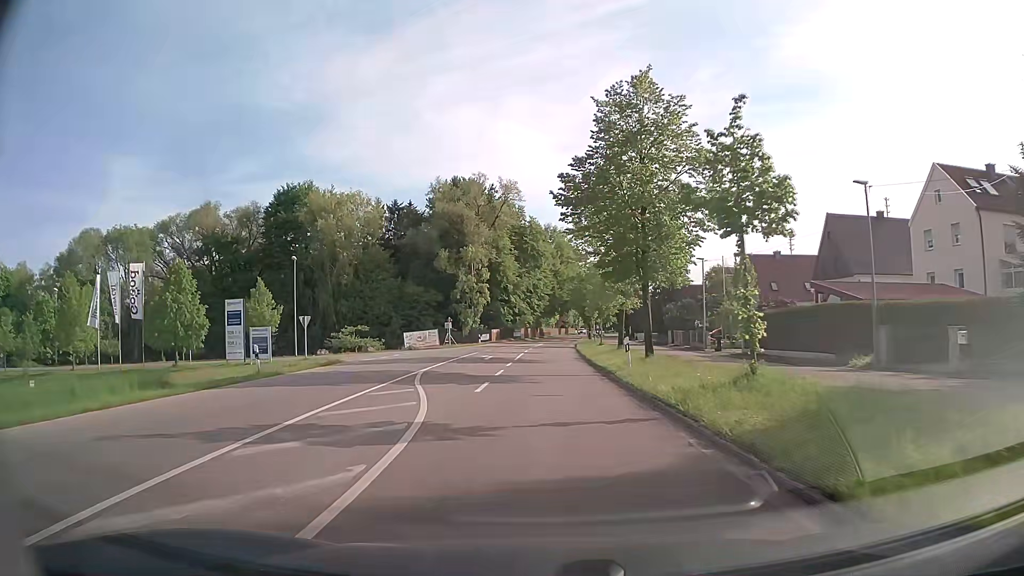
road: secondary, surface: asphalt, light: Day
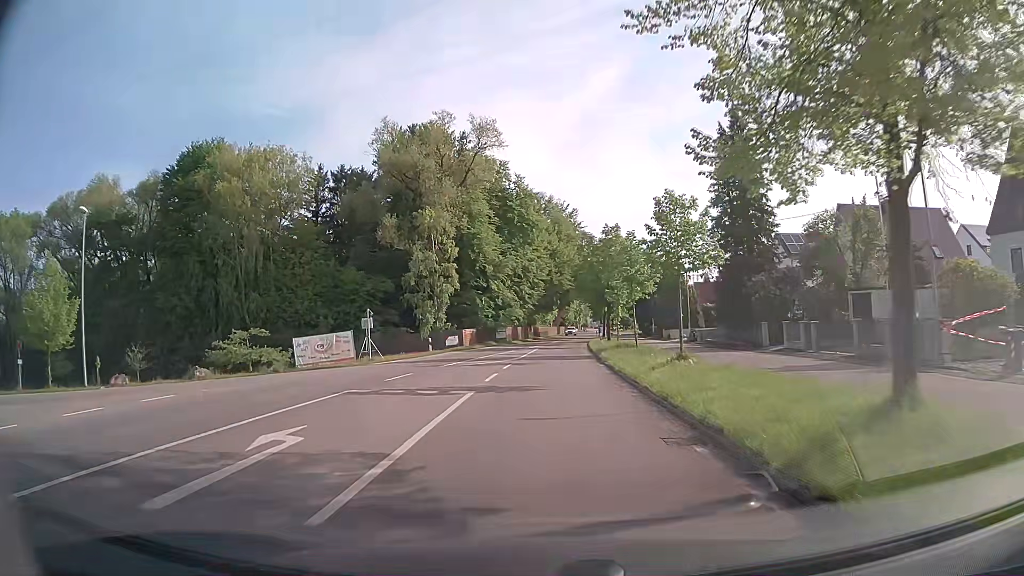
(+0.1, +29.0) m; 0°
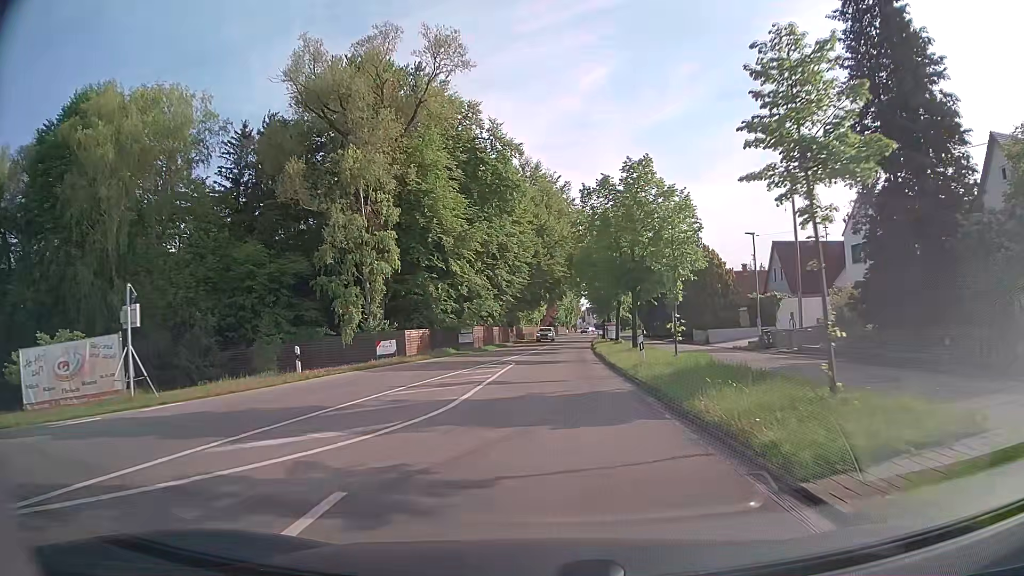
(+0.2, +21.8) m; +1°
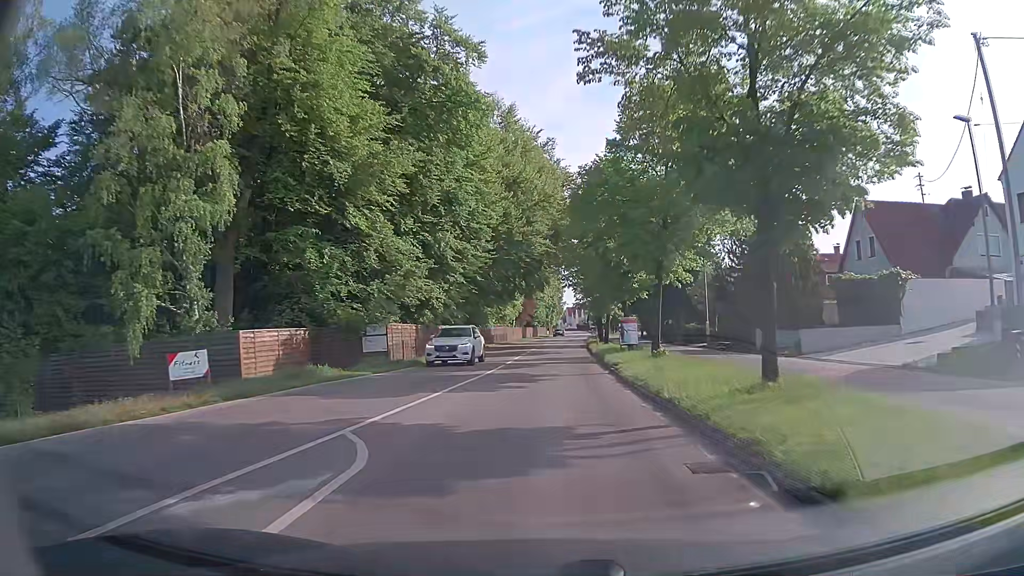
(+0.3, +21.8) m; +2°
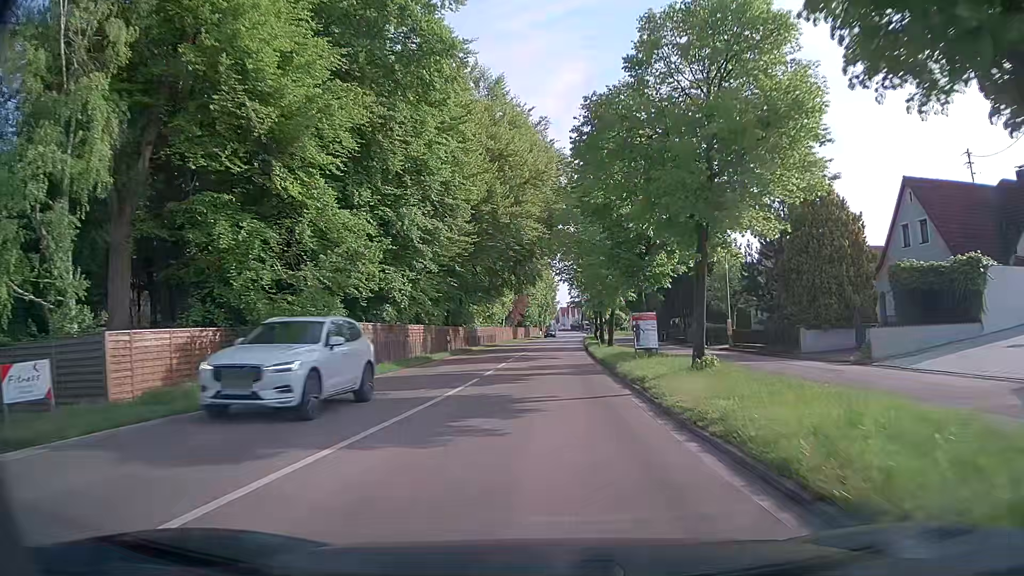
(0.0, +7.3) m; 0°
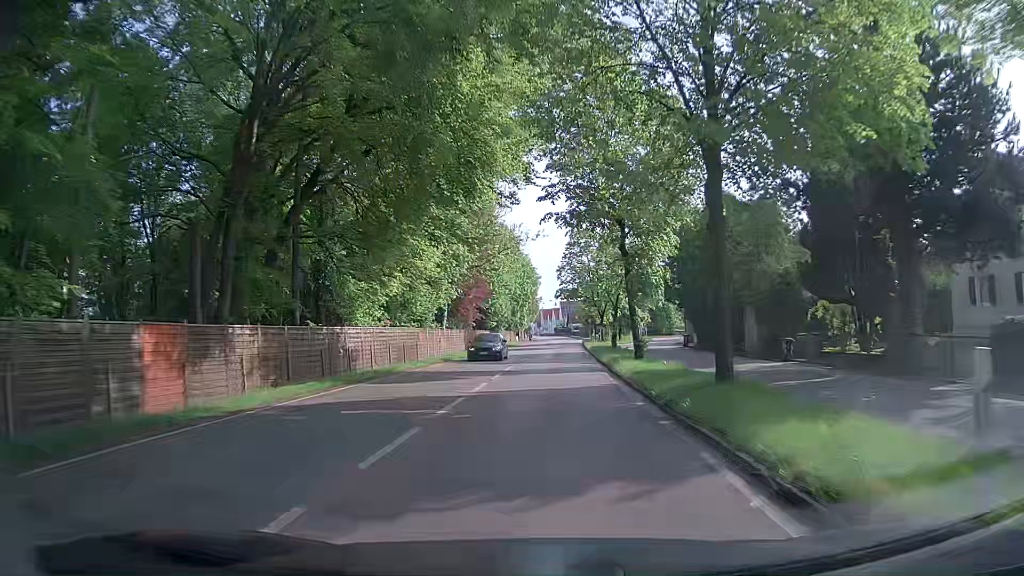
(+0.6, +36.5) m; +1°
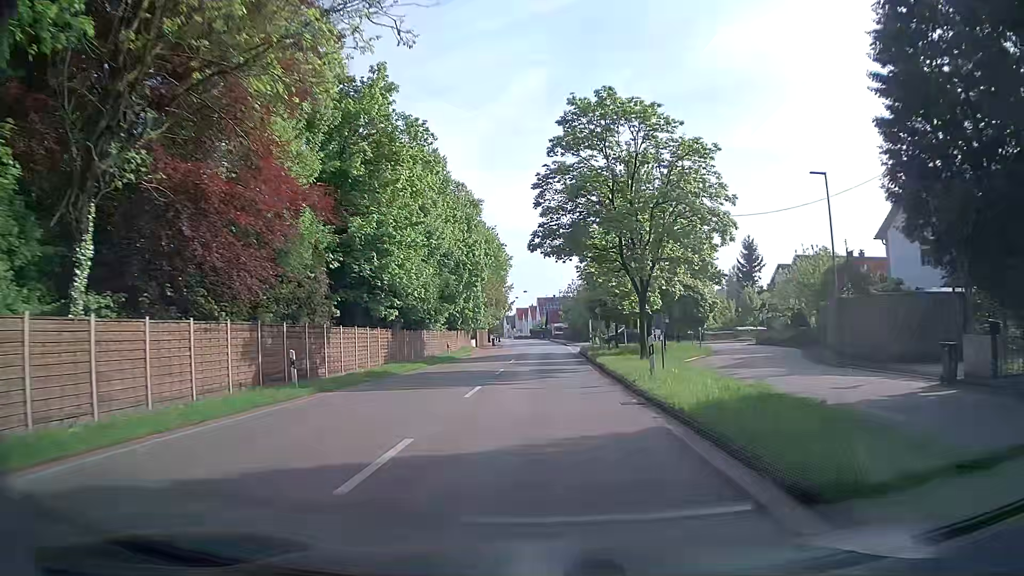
(+1.0, +37.1) m; +3°
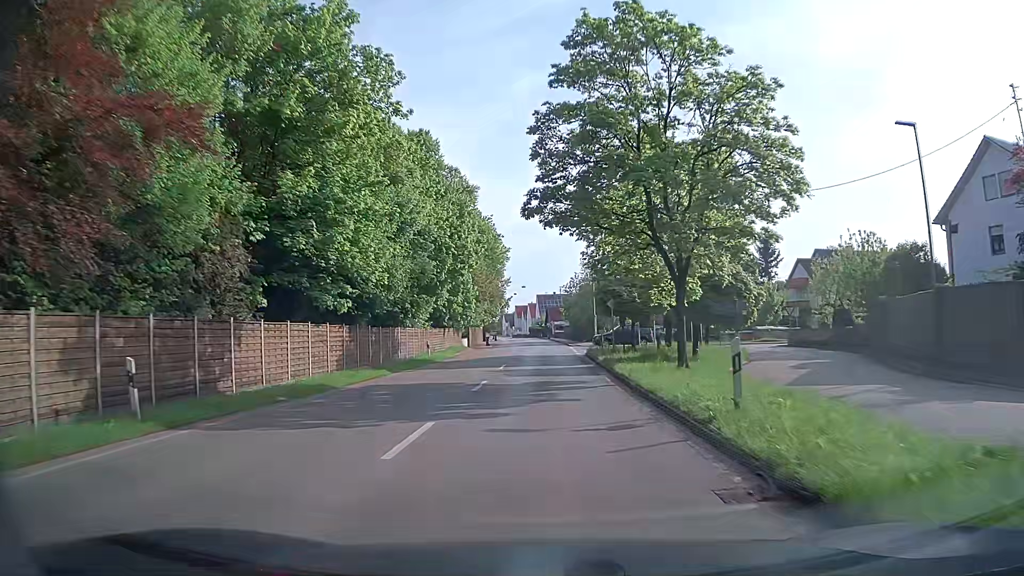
(0.0, +7.4) m; 0°
(0, +10) (0, +20) (0, +30) (0, +40) (0, +50) (0, +60) (0, +70) (0, +80) (0, +90) (0, +100) m
